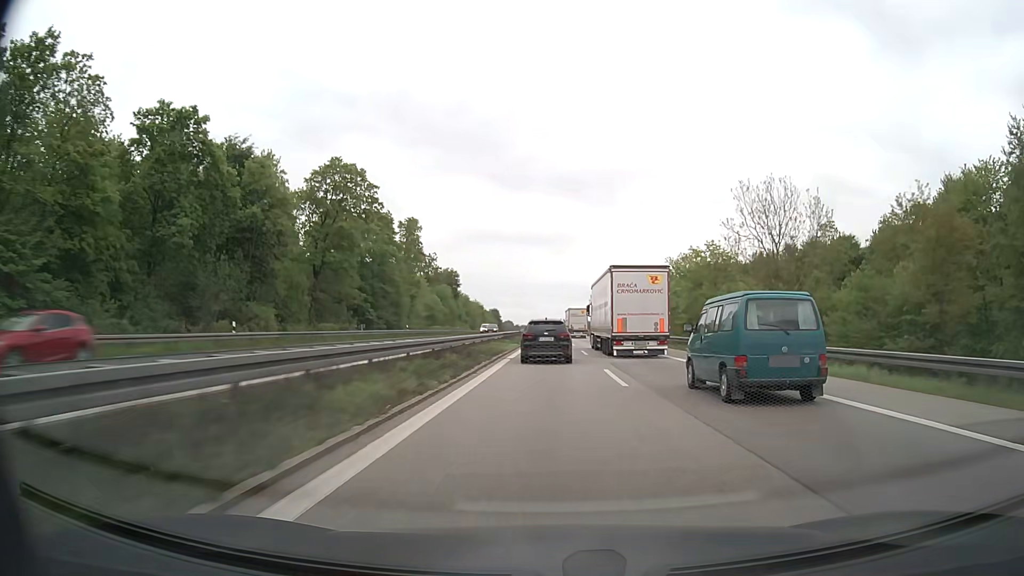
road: motorway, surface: asphalt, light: Day
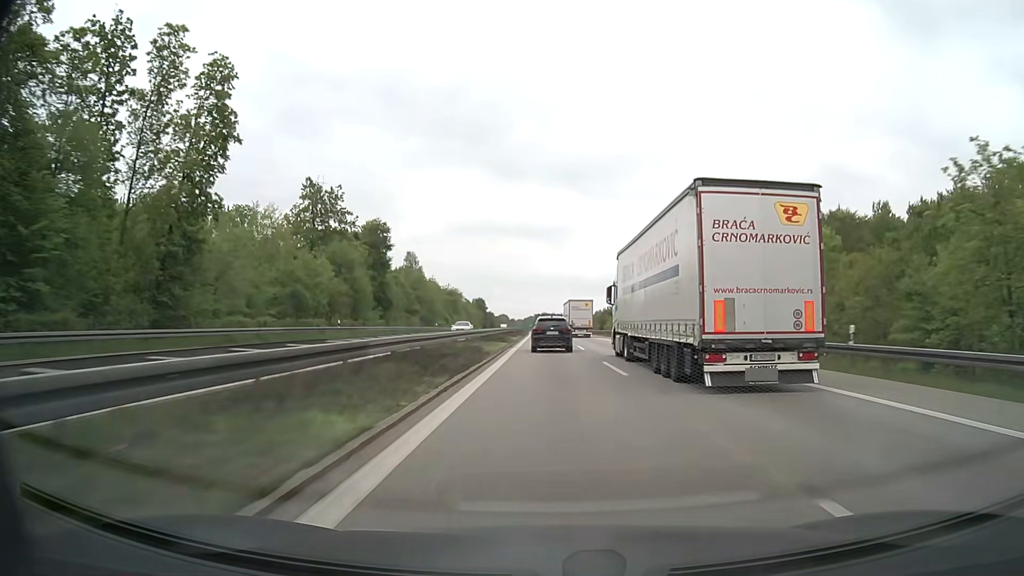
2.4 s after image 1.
(+0.3, +71.2) m; 0°
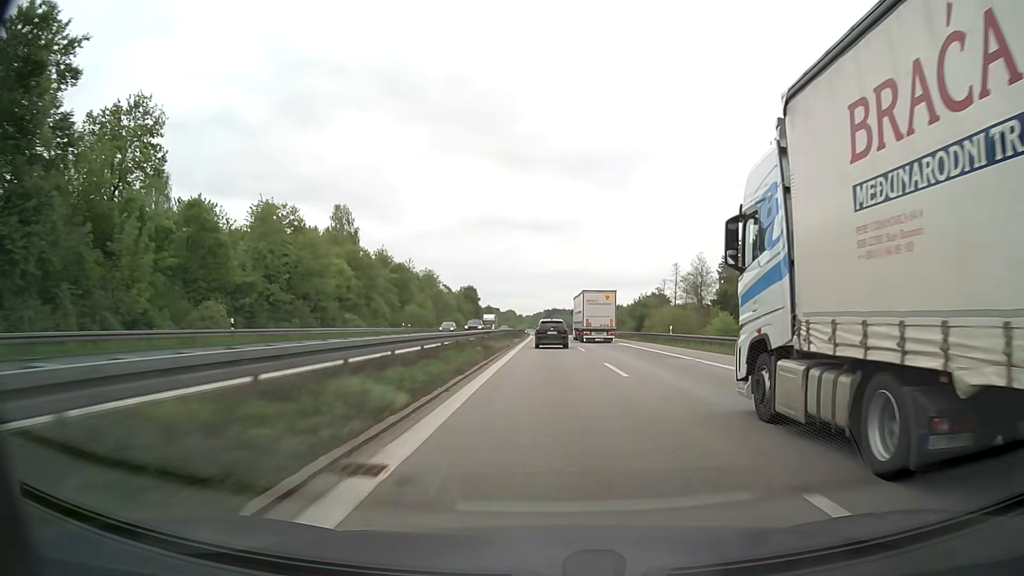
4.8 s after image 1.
(-0.5, +72.3) m; -1°
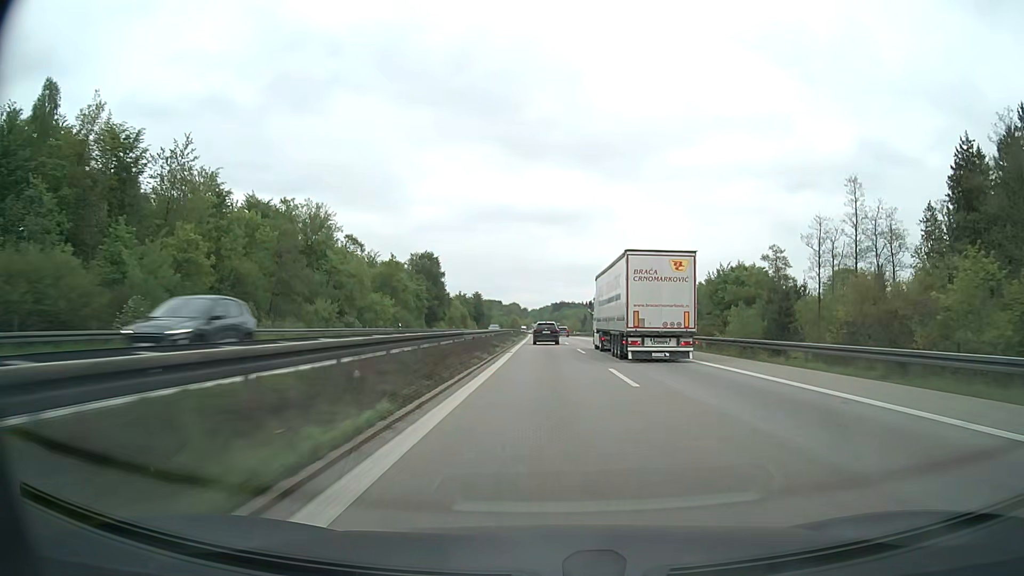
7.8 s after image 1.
(-0.4, +92.9) m; -1°
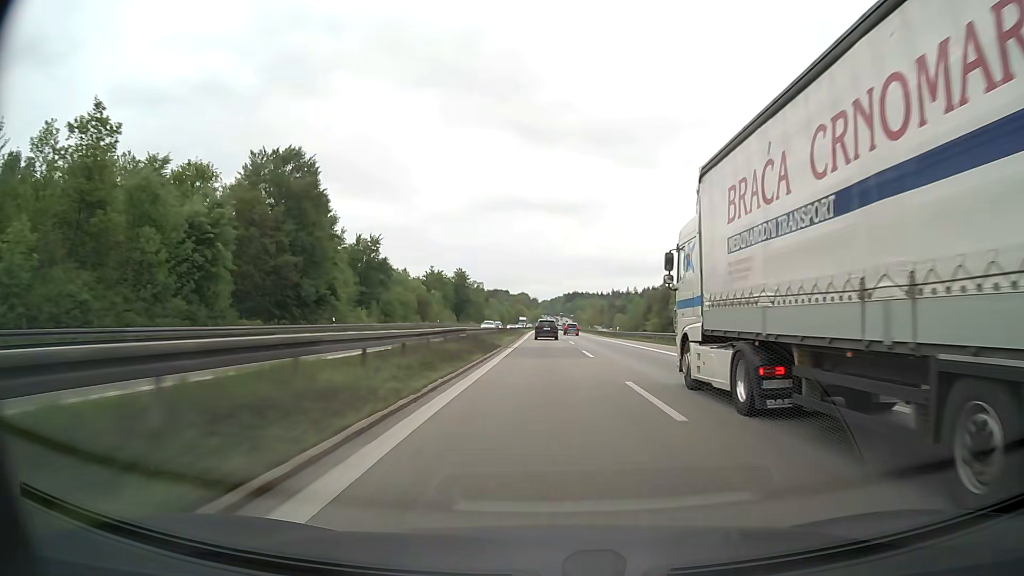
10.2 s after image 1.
(-0.5, +78.3) m; -1°
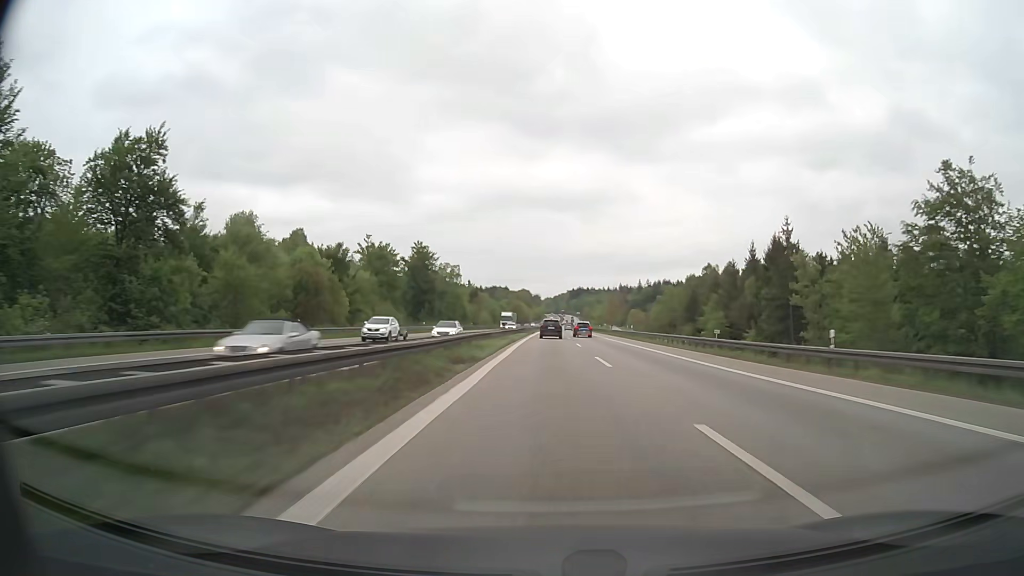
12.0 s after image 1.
(+0.1, +60.4) m; 0°
